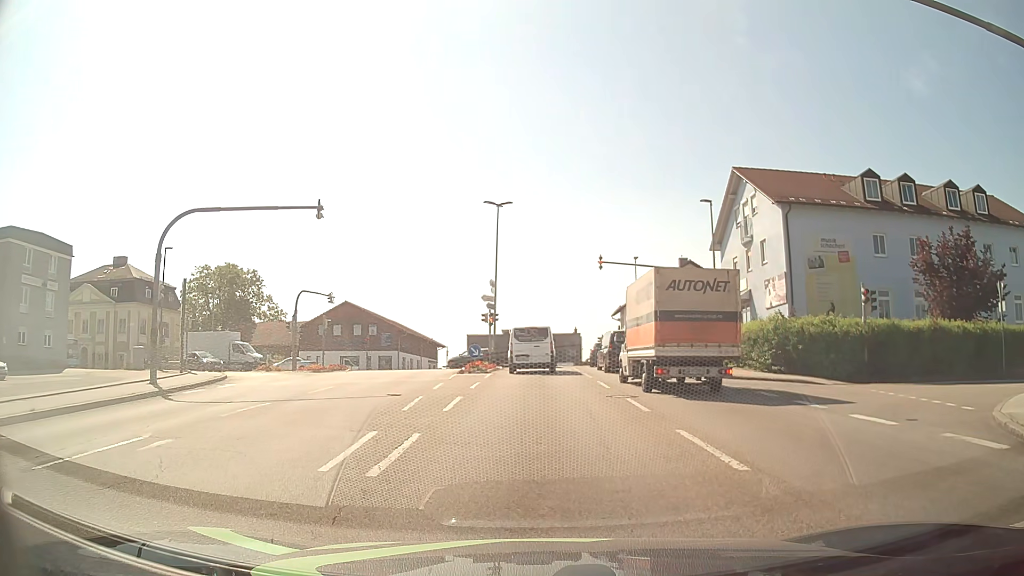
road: tertiary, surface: asphalt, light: Day
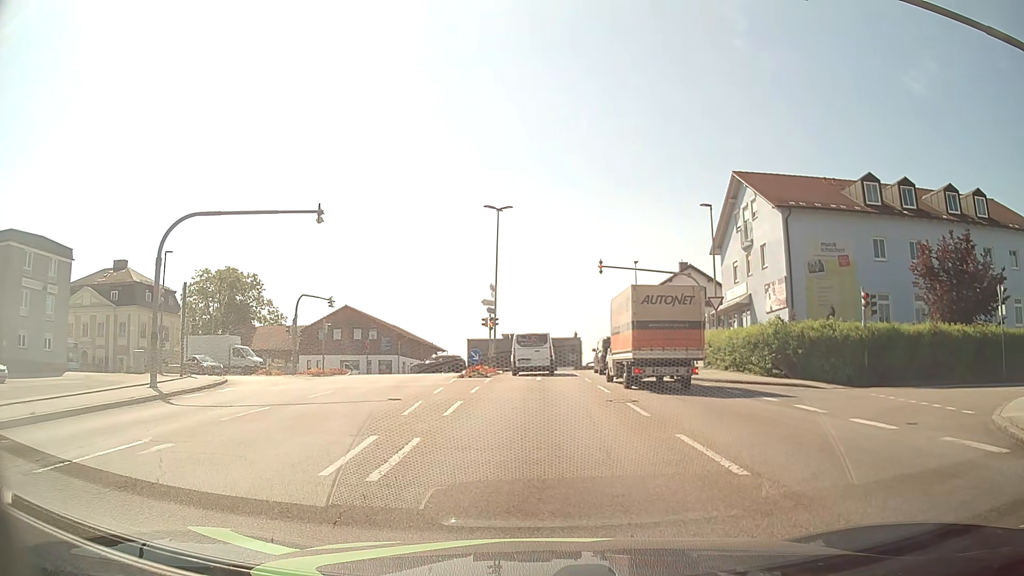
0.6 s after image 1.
(0.0, +0.1) m; 0°
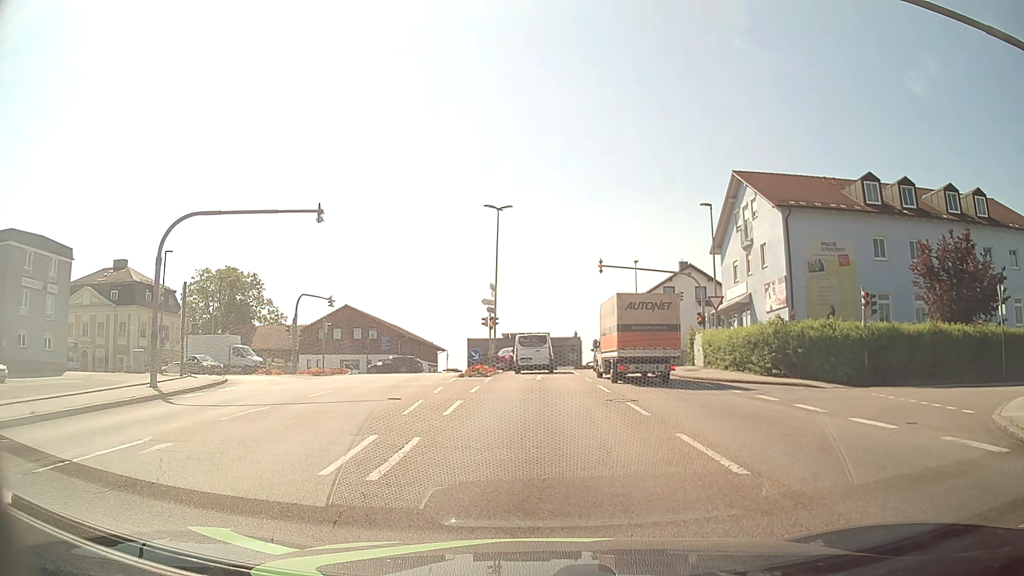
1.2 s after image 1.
(0.0, 0.0) m; 0°
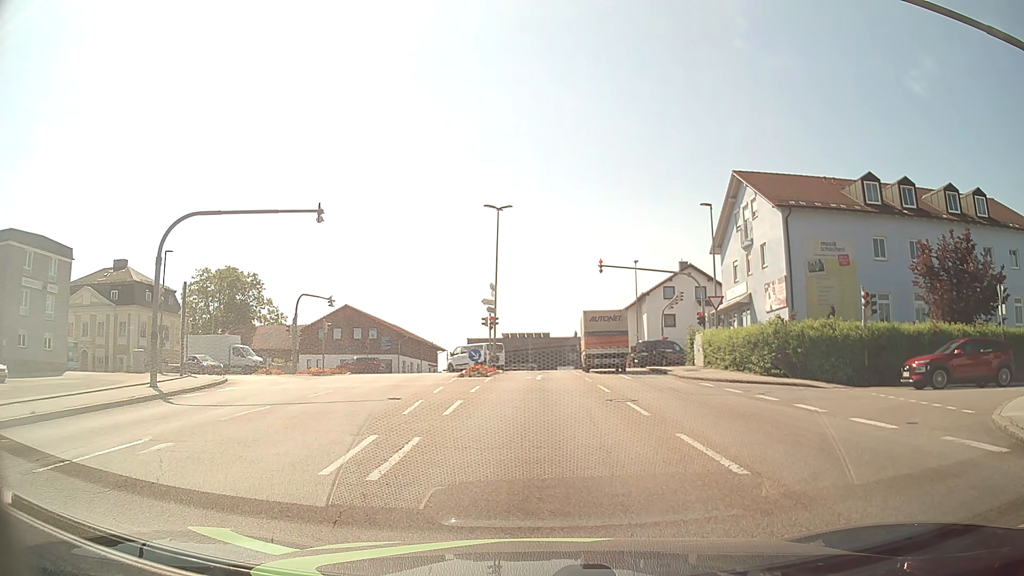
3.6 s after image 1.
(0.0, 0.0) m; 0°
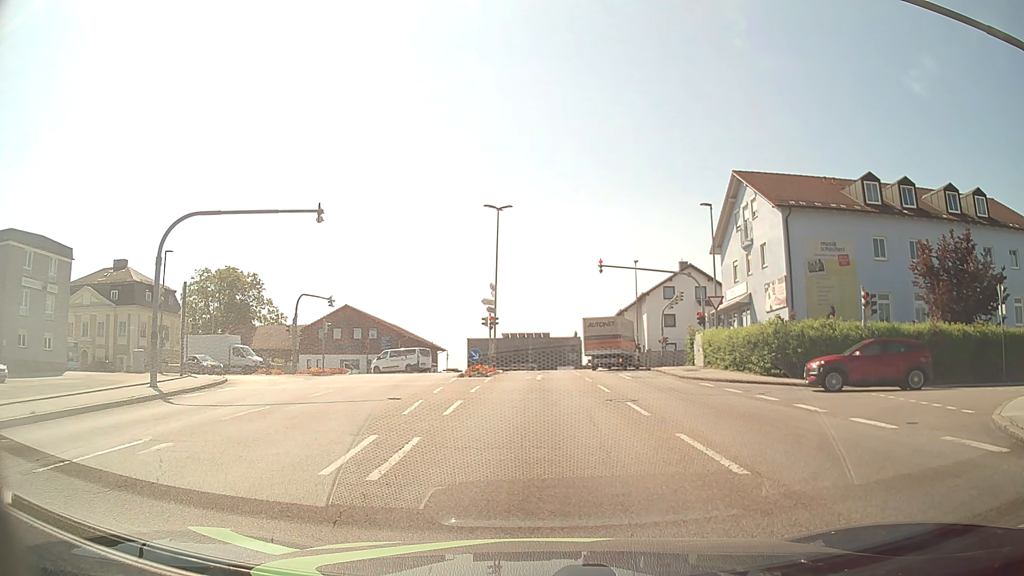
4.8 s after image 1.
(0.0, 0.0) m; 0°
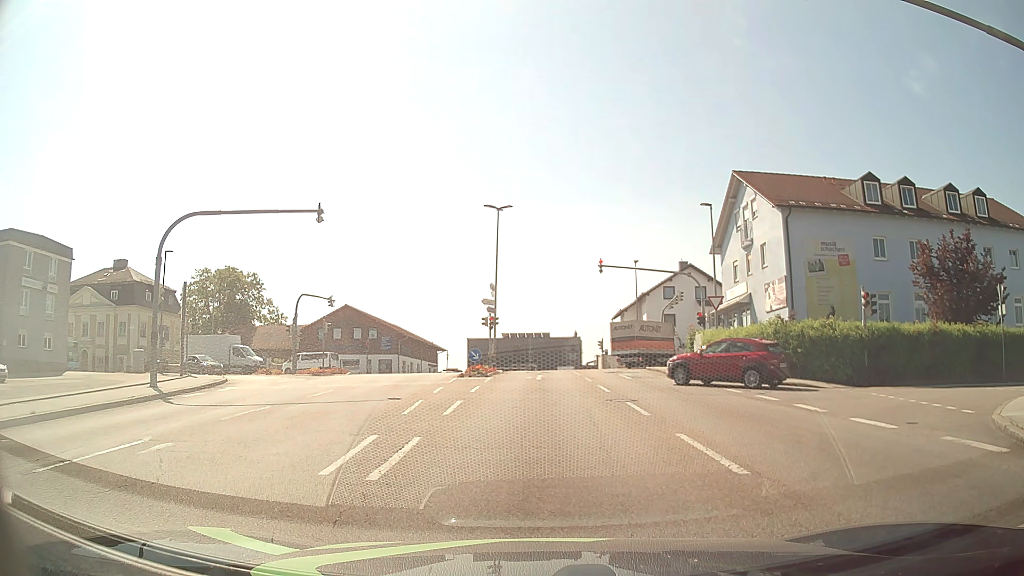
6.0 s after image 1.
(0.0, 0.0) m; 0°
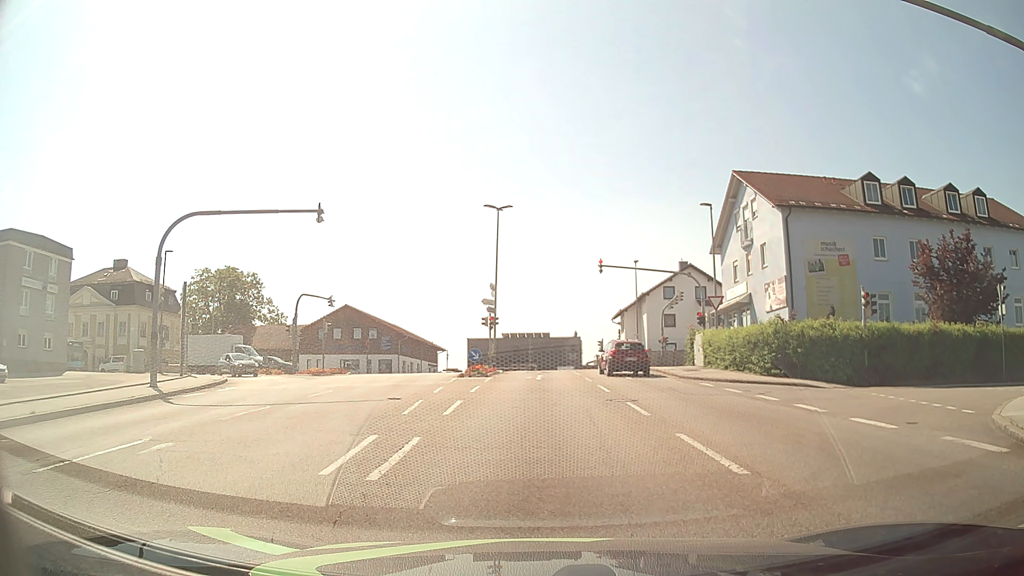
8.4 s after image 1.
(0.0, 0.0) m; 0°
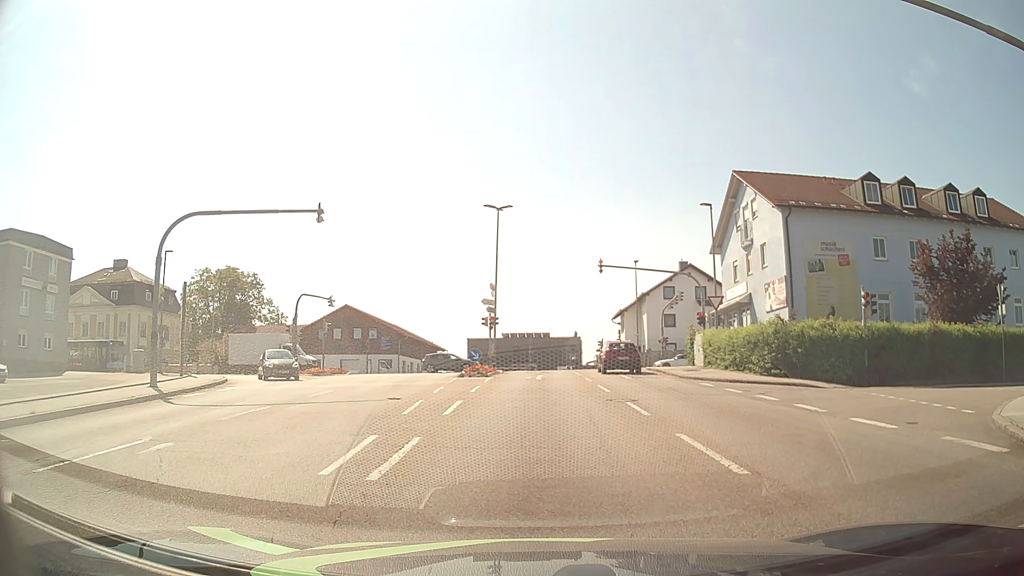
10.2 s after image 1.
(0.0, 0.0) m; 0°
